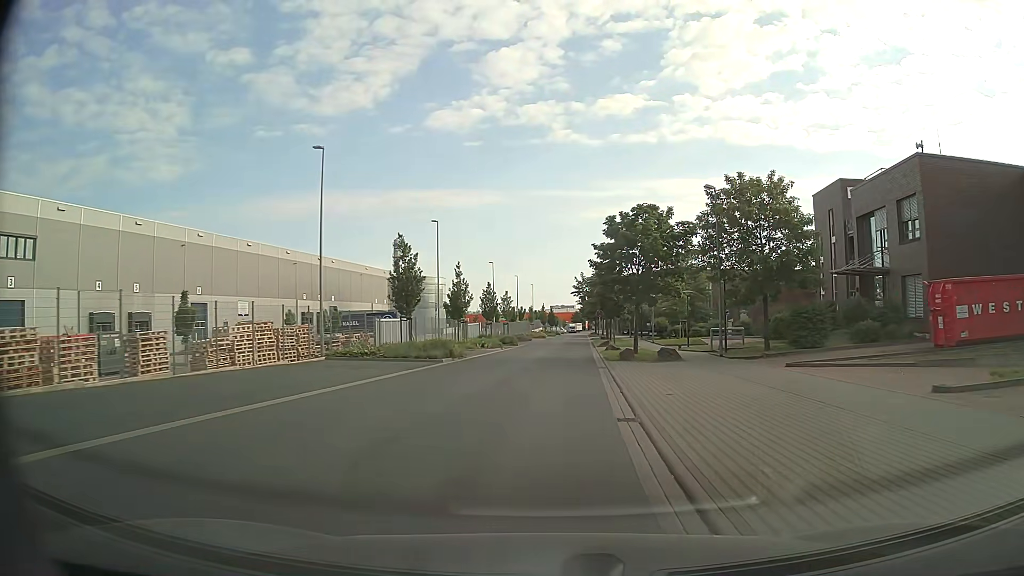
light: Day
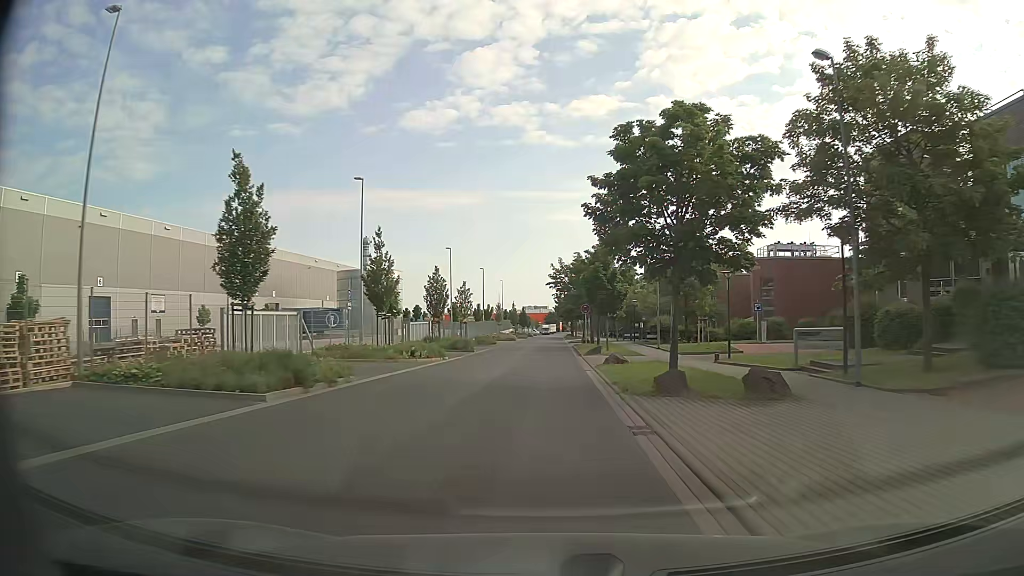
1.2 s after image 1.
(+0.4, +16.0) m; +2°
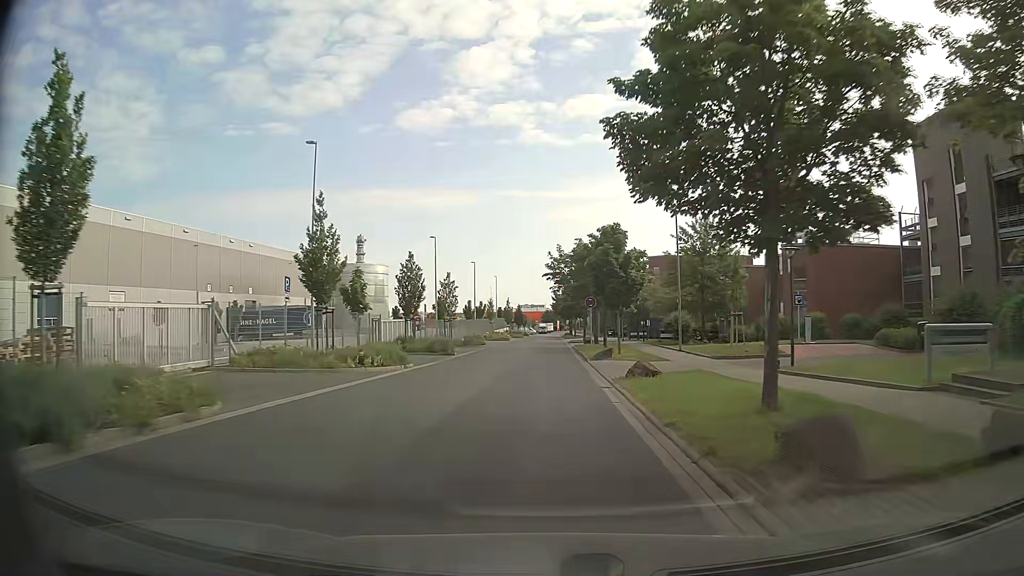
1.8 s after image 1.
(0.0, +8.0) m; 0°
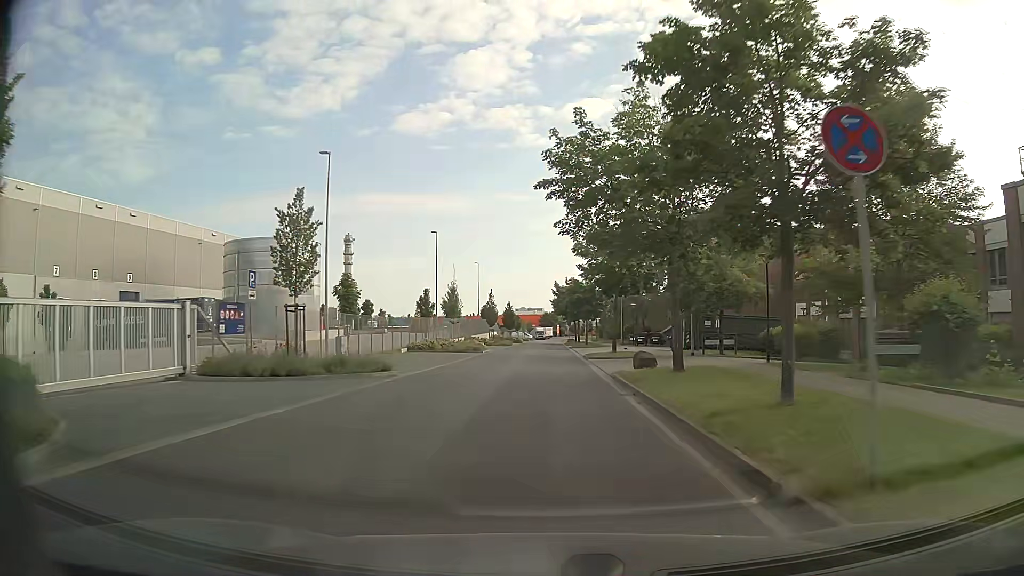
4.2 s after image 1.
(+0.2, +32.1) m; 0°
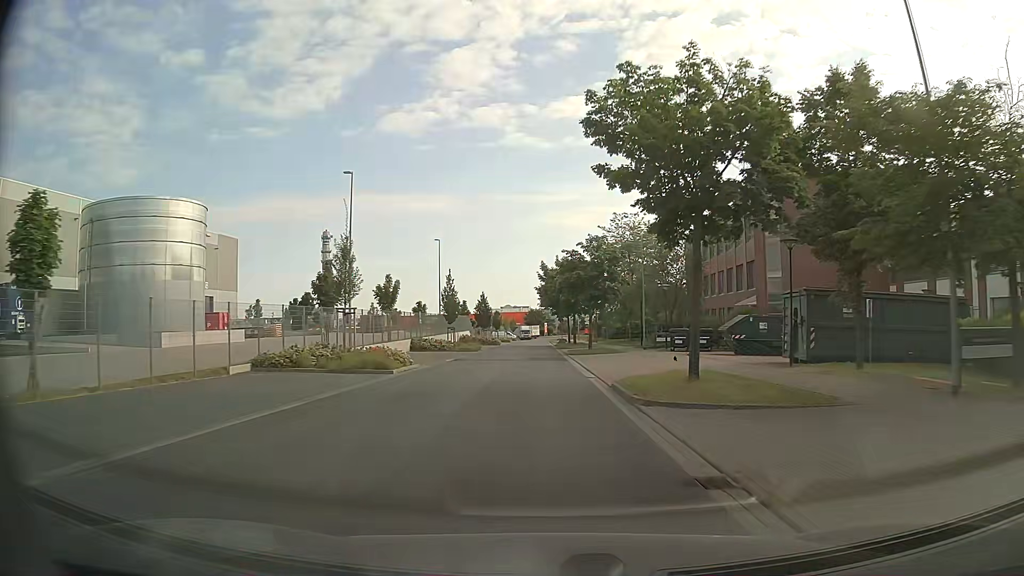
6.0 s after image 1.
(+0.6, +24.1) m; +2°
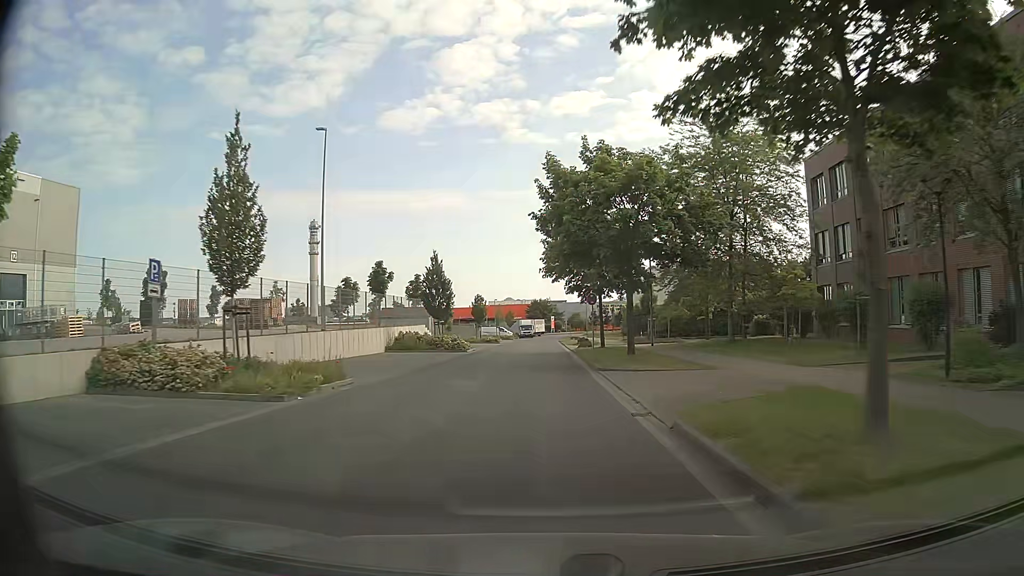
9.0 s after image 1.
(-0.4, +40.1) m; -1°
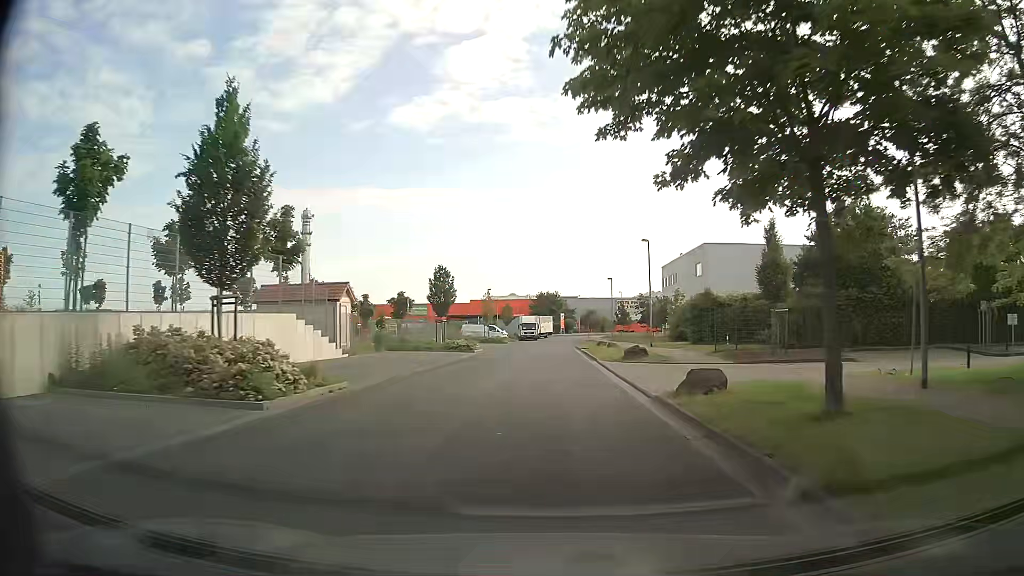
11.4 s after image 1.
(-0.3, +32.2) m; -1°
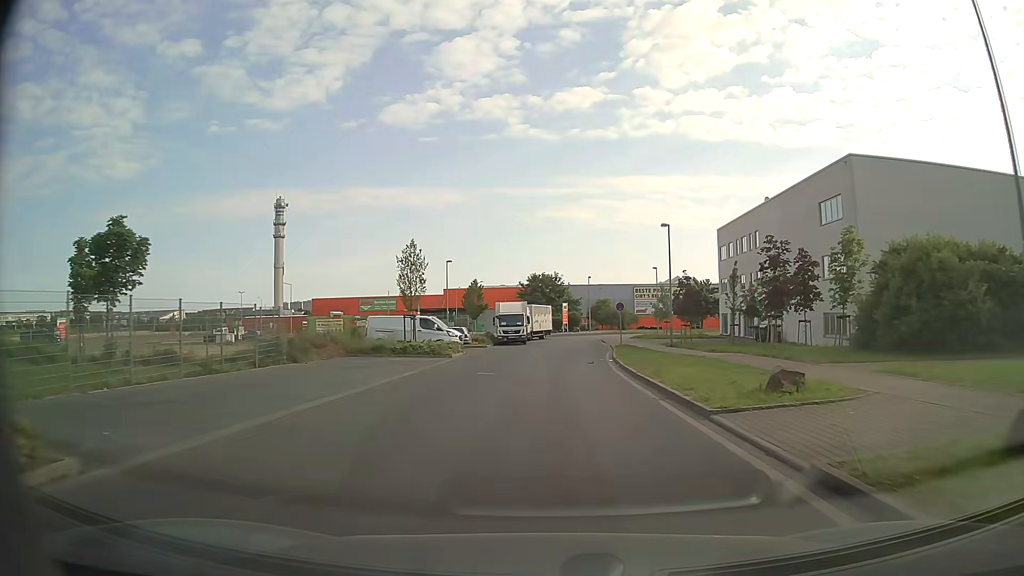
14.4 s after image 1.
(+0.3, +40.2) m; +1°
(0, +10) (0, +20) (0, +30) (+1, +40) (+2, +50) (+3, +60) (+5, +70) (+10, +78) (+17, +85) (+27, +88) m
